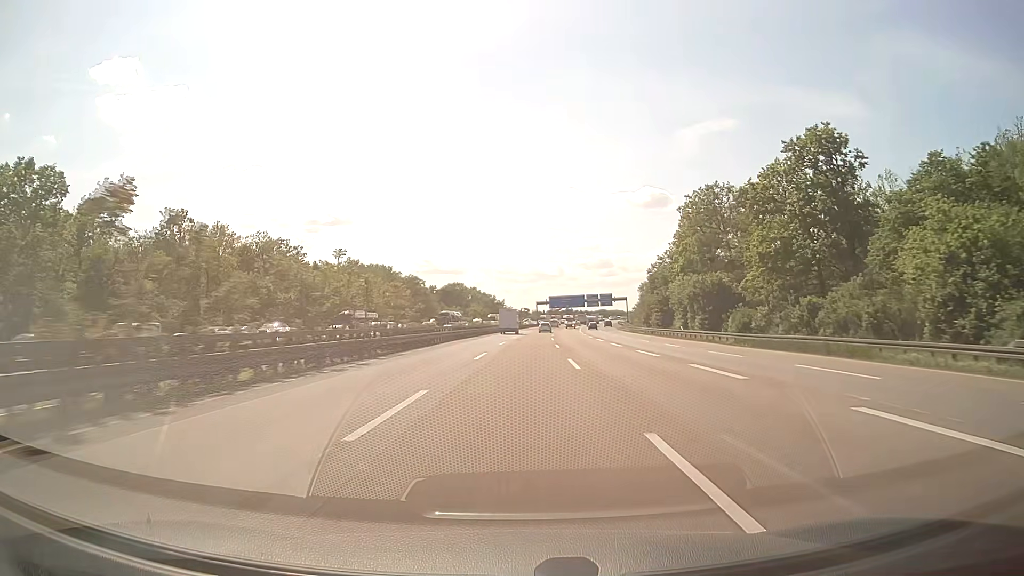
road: motorway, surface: asphalt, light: Day
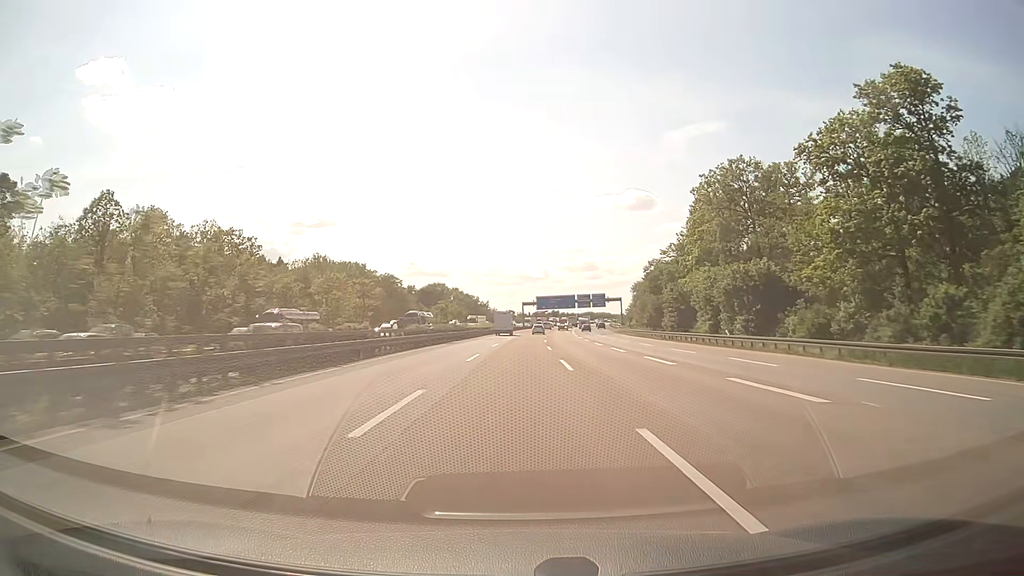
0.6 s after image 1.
(+0.2, +17.5) m; +1°
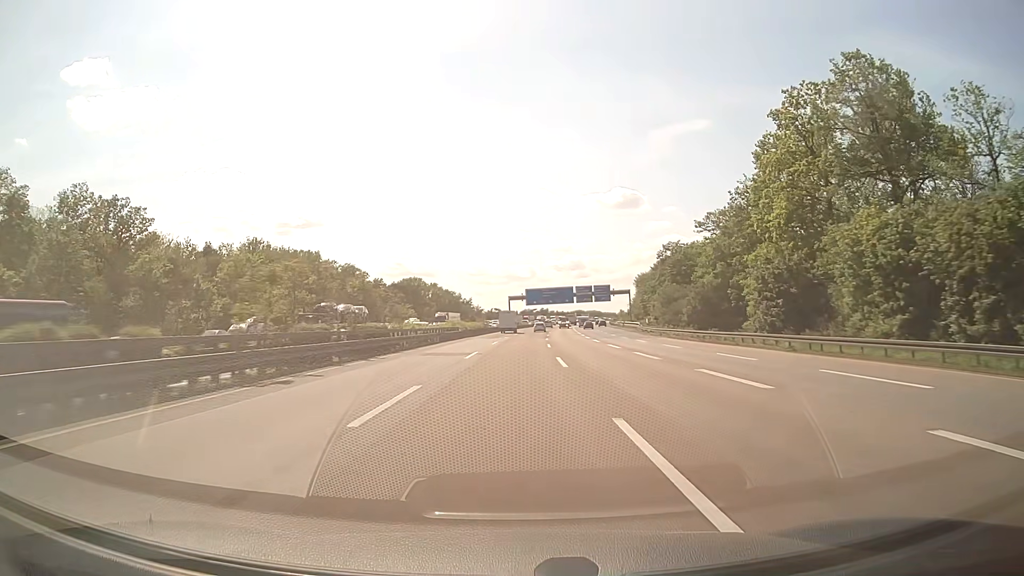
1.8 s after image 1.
(+0.4, +34.8) m; +2°
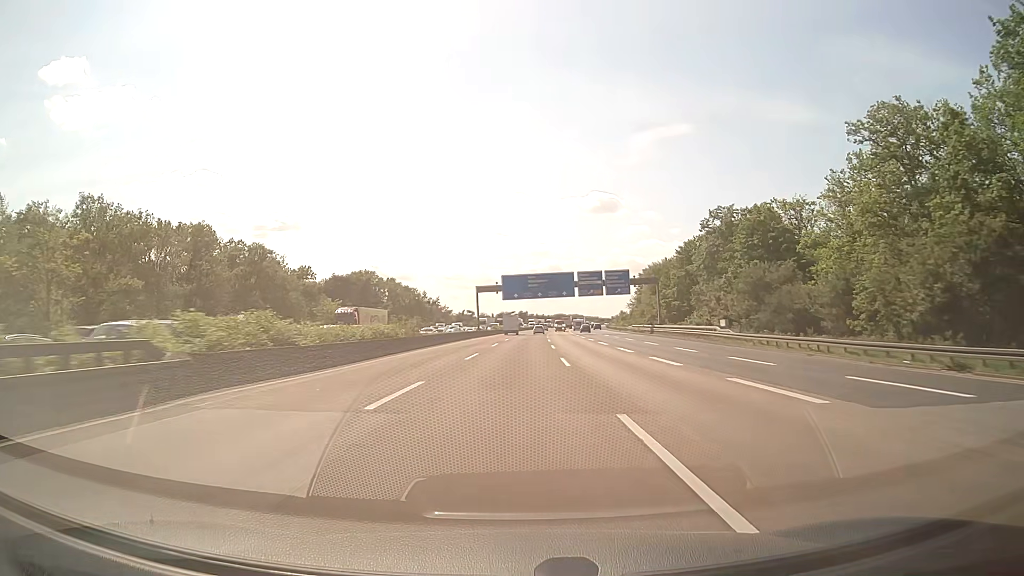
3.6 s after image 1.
(+0.3, +51.9) m; +1°
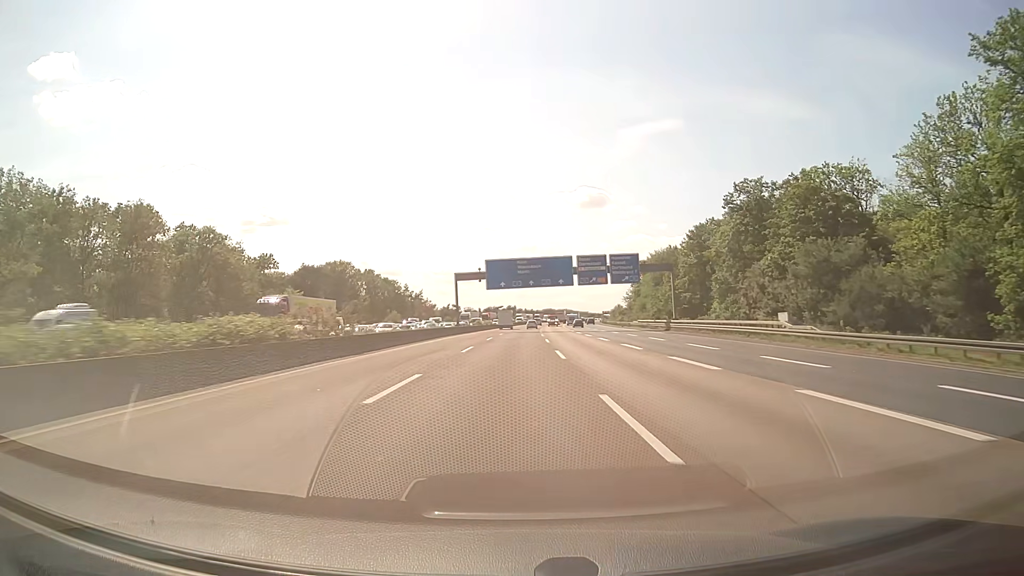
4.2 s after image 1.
(+0.1, +17.2) m; +1°
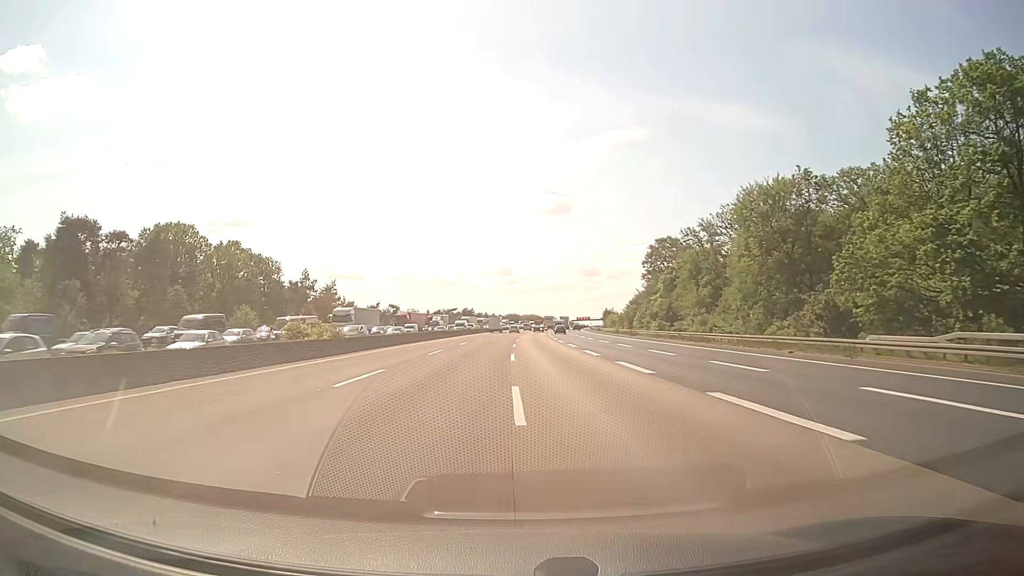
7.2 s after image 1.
(+2.7, +85.7) m; +3°
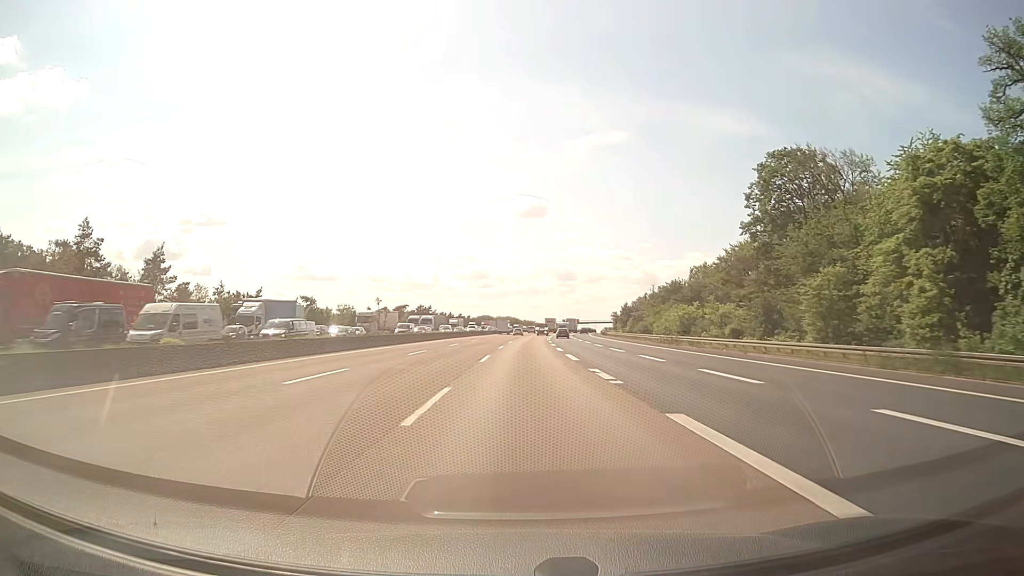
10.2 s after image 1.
(+1.9, +89.4) m; +2°
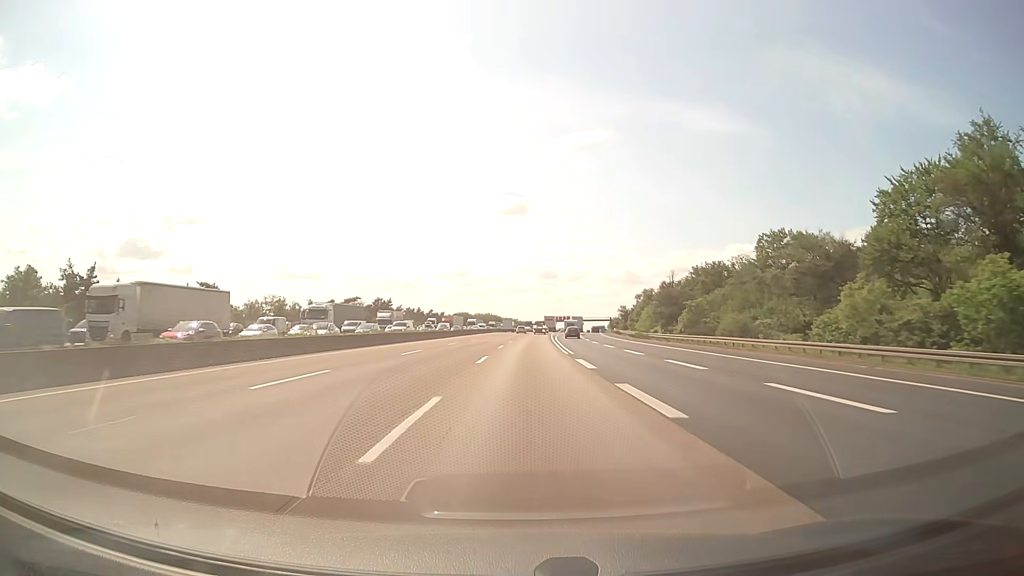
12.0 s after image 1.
(+0.4, +56.2) m; +1°
(0, +10) (0, +20) (0, +30) (0, +40) (+1, +50) (+1, +60) (+1, +70) (+2, +80) (+2, +90) (+3, +100) m
